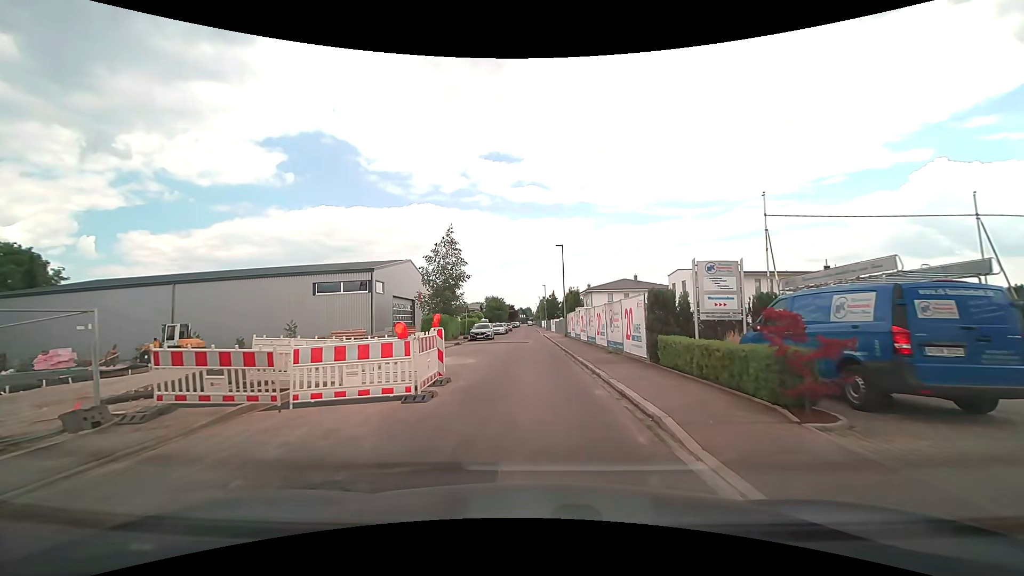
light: Day
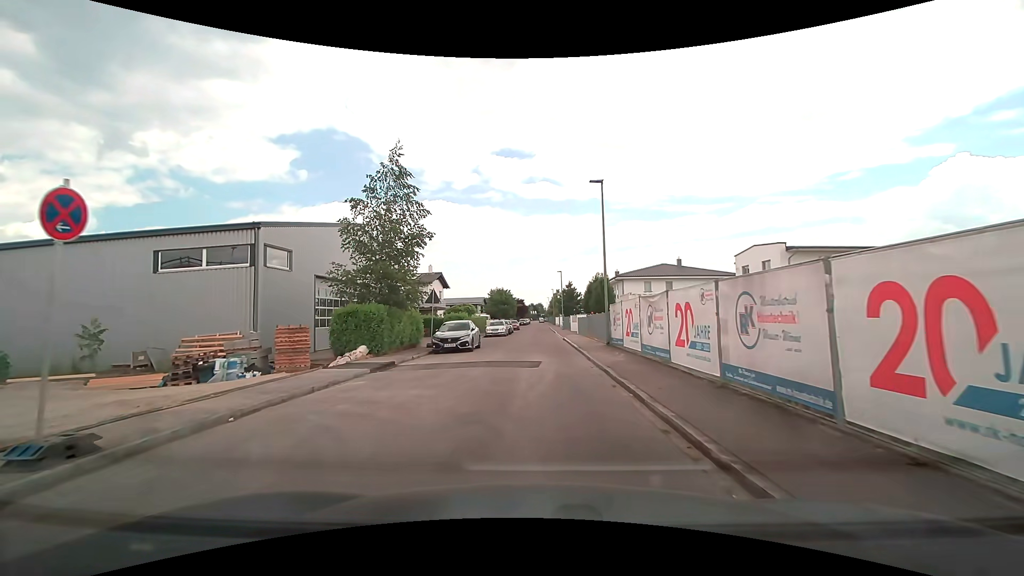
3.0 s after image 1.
(-0.4, +18.7) m; -2°
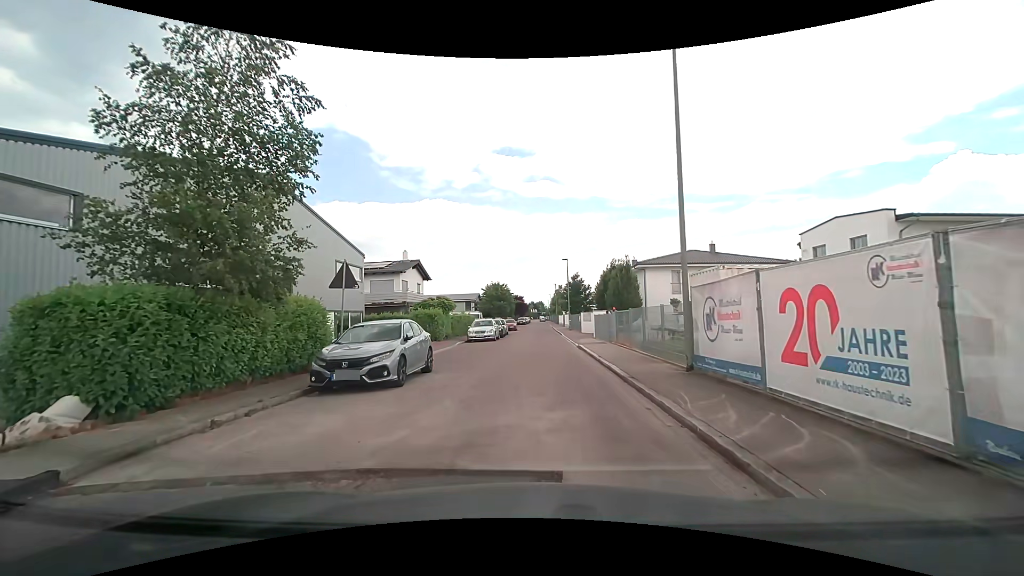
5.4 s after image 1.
(-0.1, +11.7) m; 0°
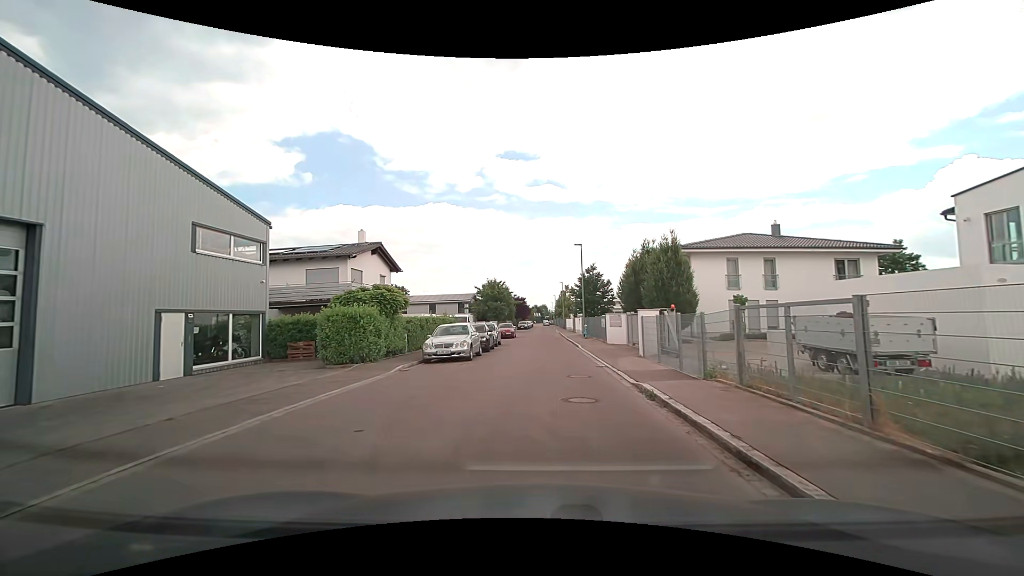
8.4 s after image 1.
(-0.1, +13.4) m; 0°
(0, +10) (0, +20) (0, +30) (0, +40) (0, +50) (0, +60) (0, +70) (0, +80) (0, +90) (+1, +100) m
